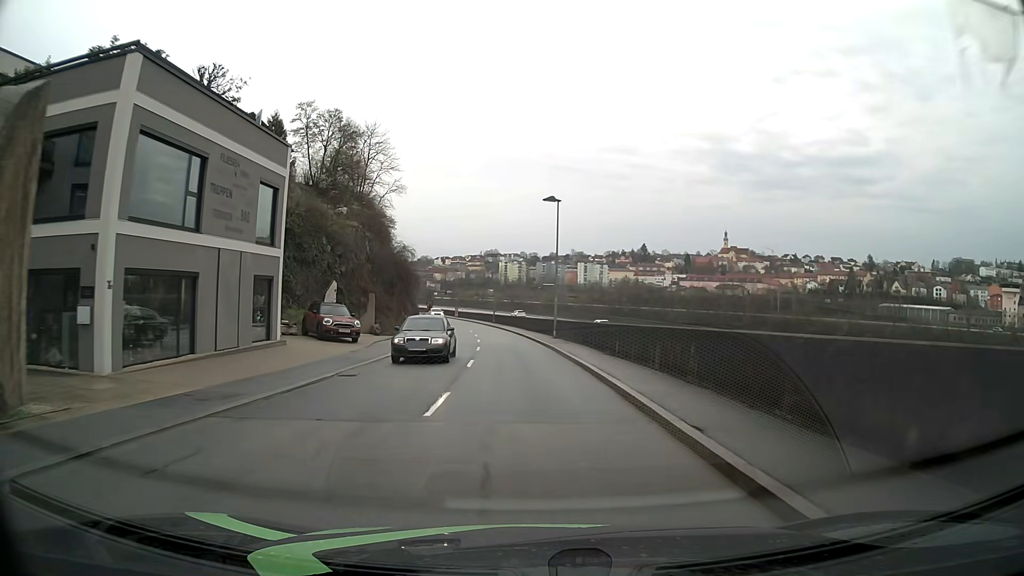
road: tertiary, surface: asphalt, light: Day
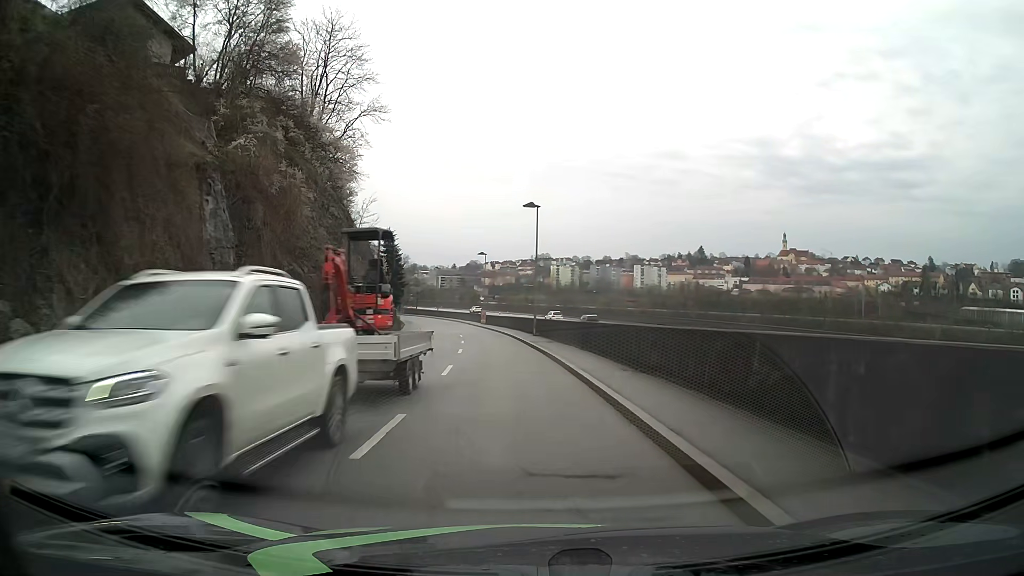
(-1.6, +38.3) m; -5°
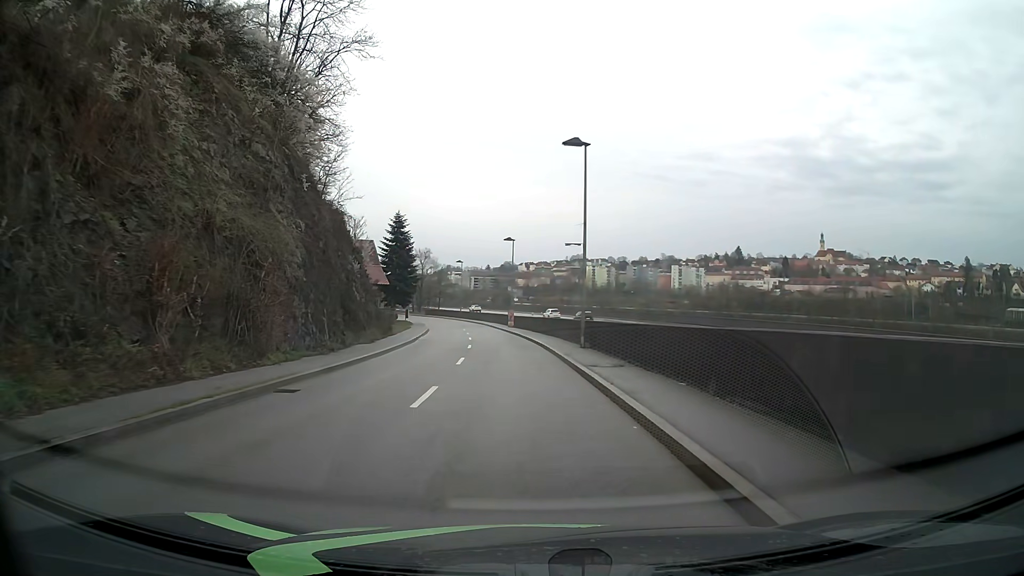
(-0.4, +15.1) m; -3°
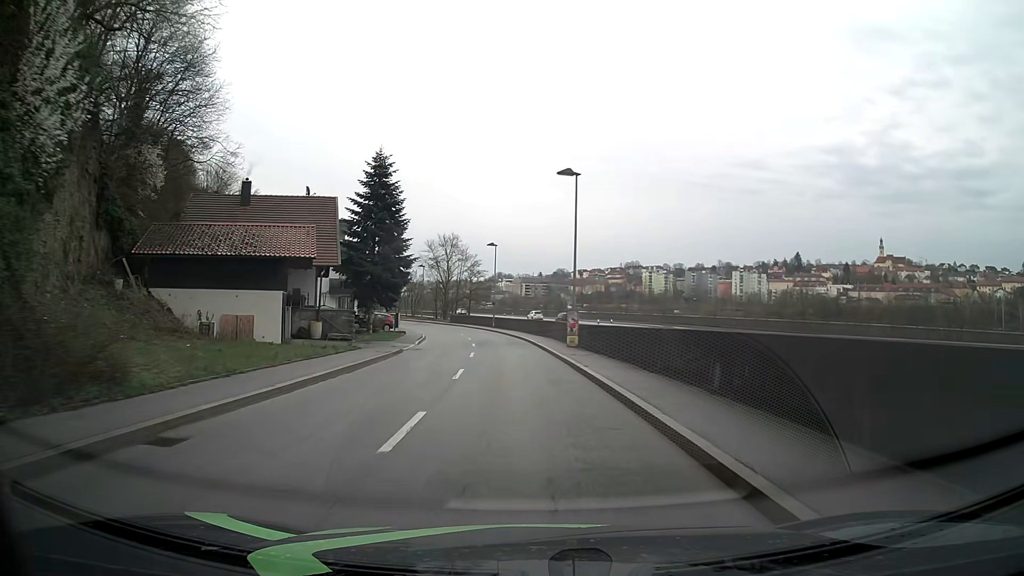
(-1.3, +30.4) m; -4°
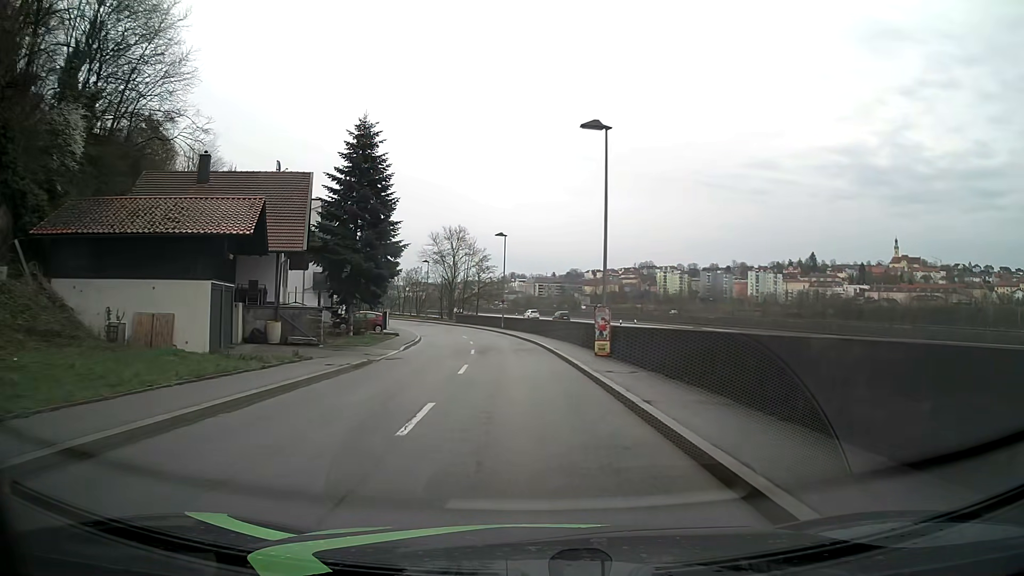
(-0.1, +7.7) m; -1°
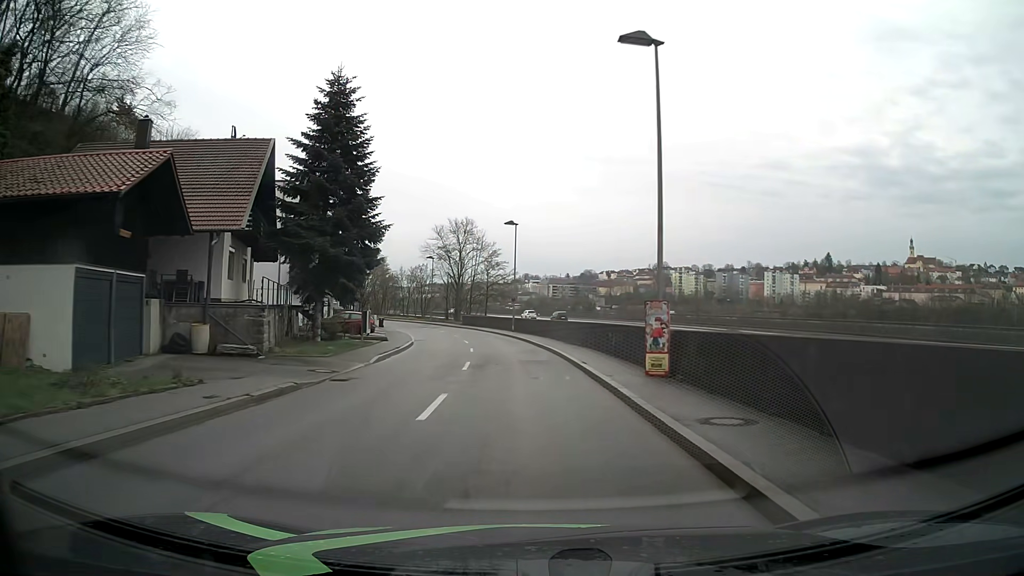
(-0.1, +7.7) m; -1°
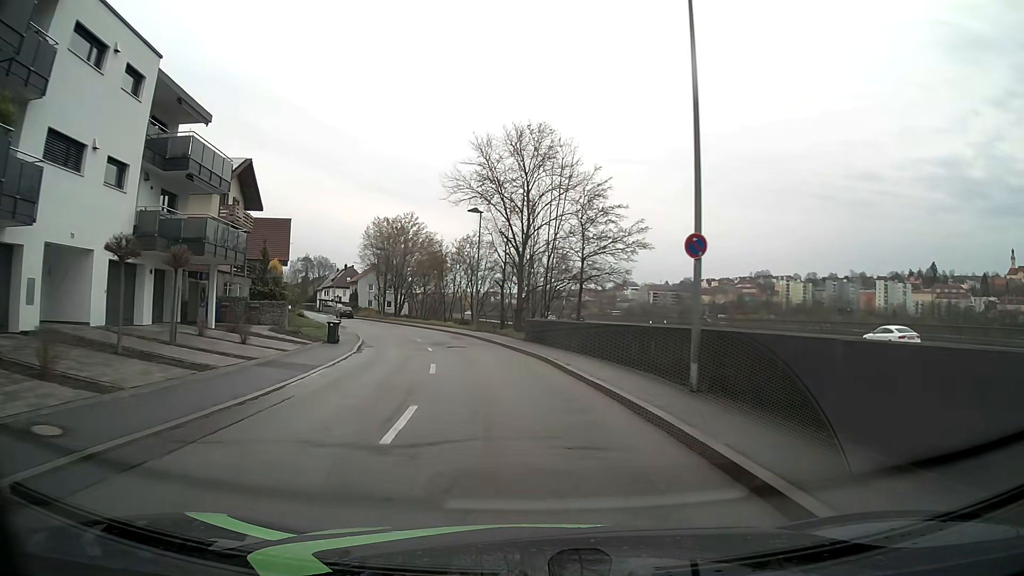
(-2.2, +38.5) m; -8°
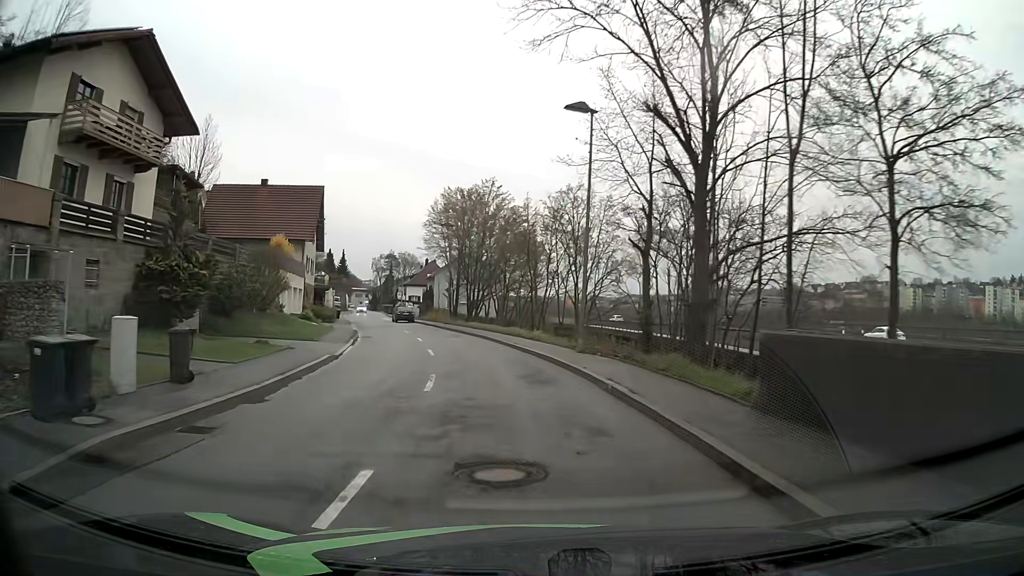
(-1.8, +22.3) m; -9°
